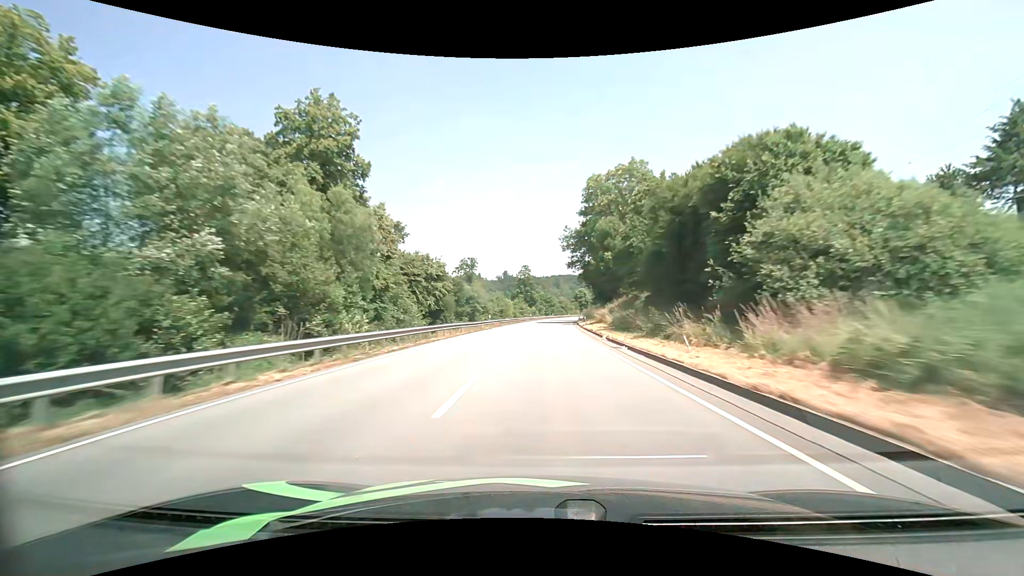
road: primary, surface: asphalt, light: Day
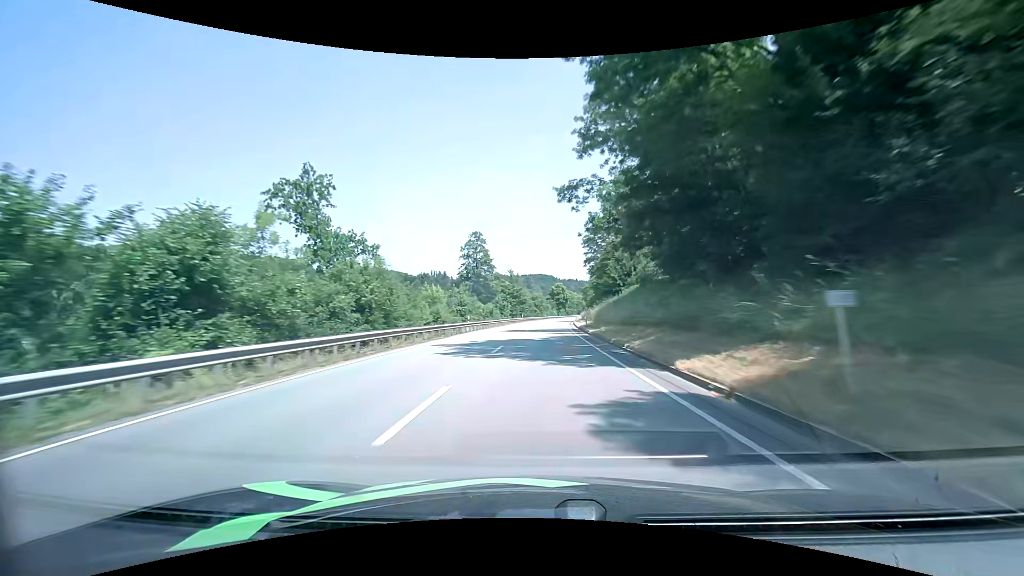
(+1.7, +61.5) m; +3°
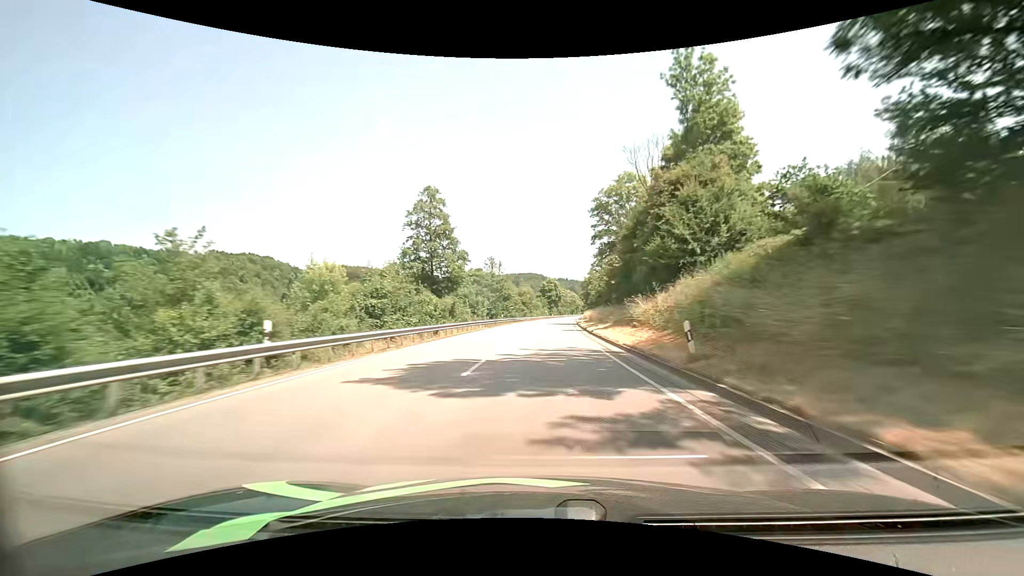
(+0.5, +30.6) m; +2°
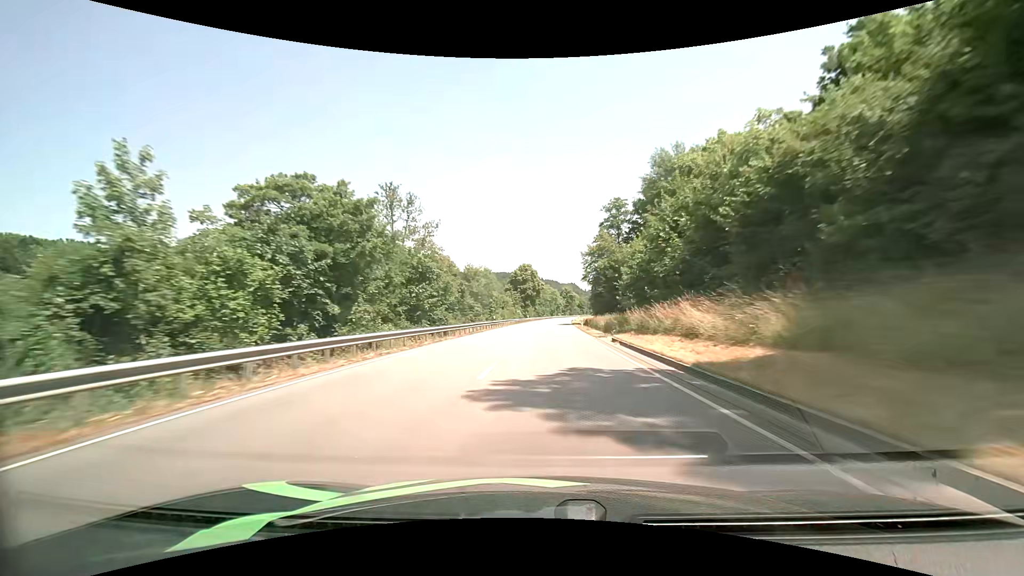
(+1.3, +60.8) m; +3°
(0, +10) (0, +20) (0, +30) (+1, +40) (+1, +50) (+1, +60) (+2, +70) (+2, +80) (+3, +90) (+4, +100) m
